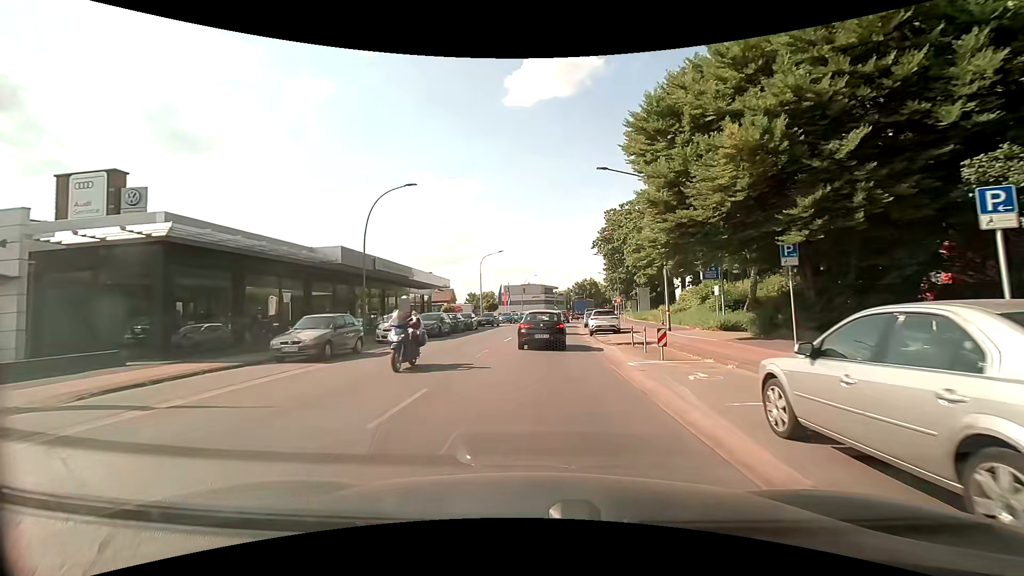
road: primary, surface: asphalt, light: Day
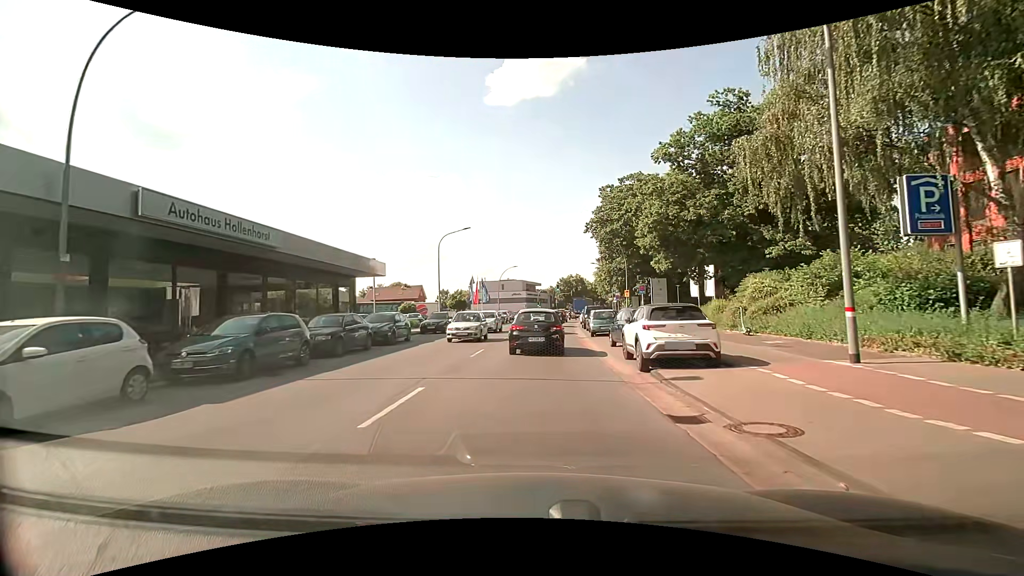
(+0.4, +18.0) m; +2°
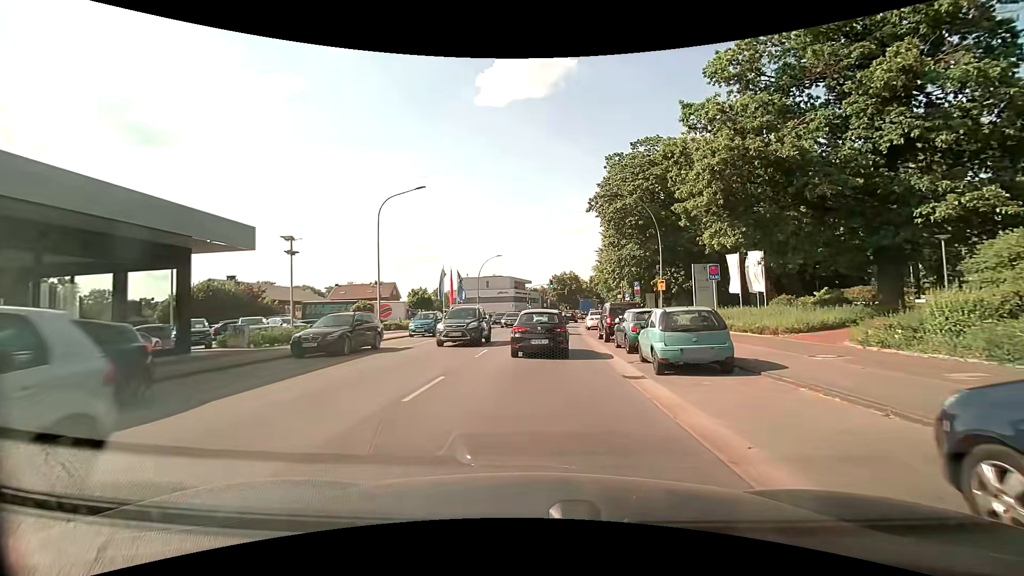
(+0.3, +16.4) m; +1°
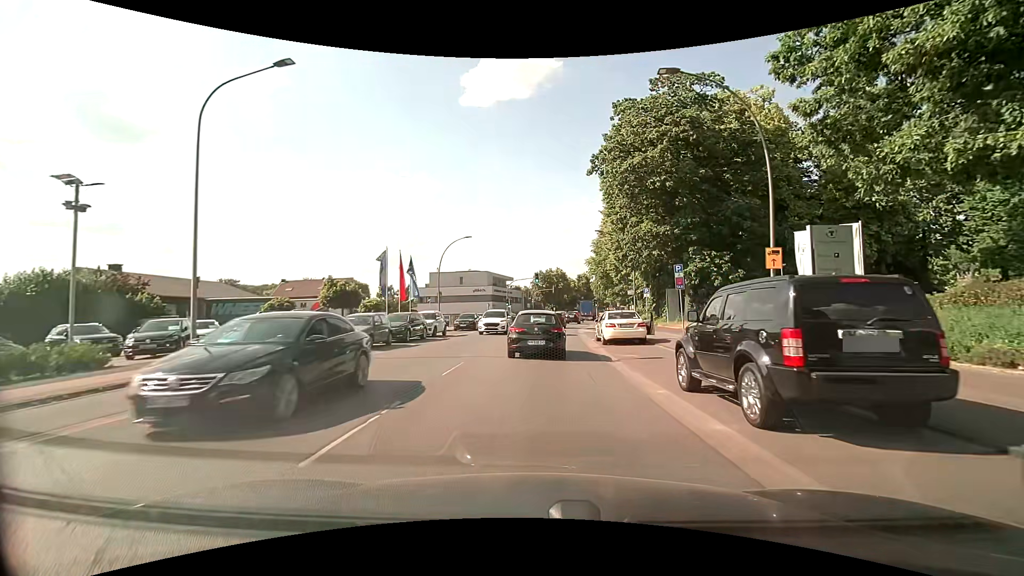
(+0.3, +16.6) m; +2°
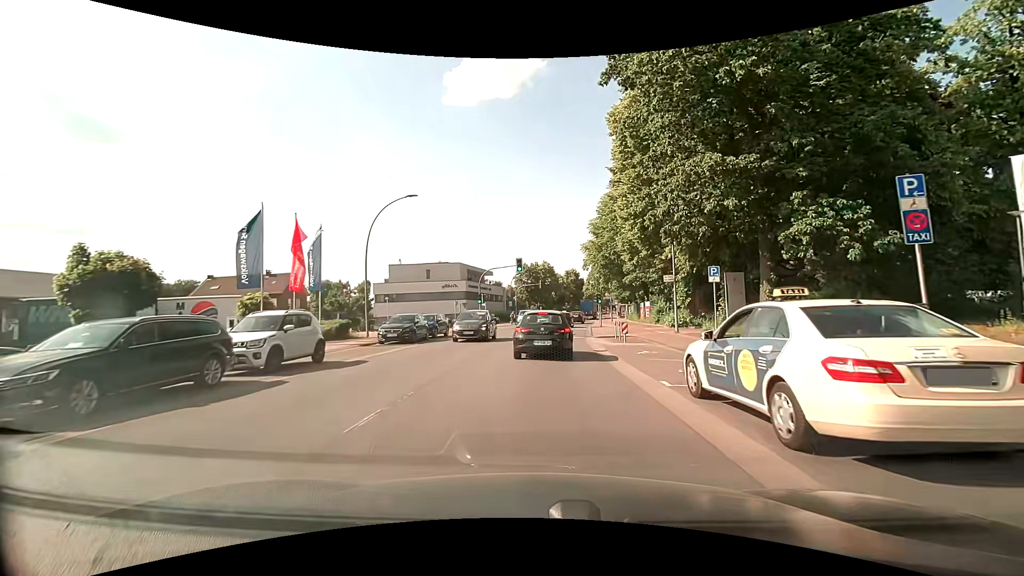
(+0.1, +16.9) m; +1°
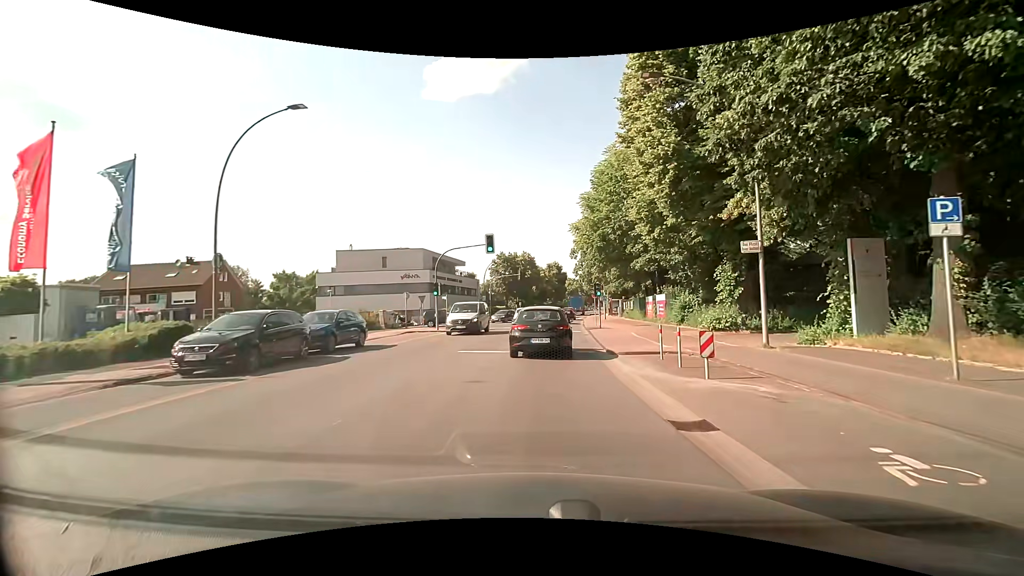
(+0.3, +12.7) m; +2°
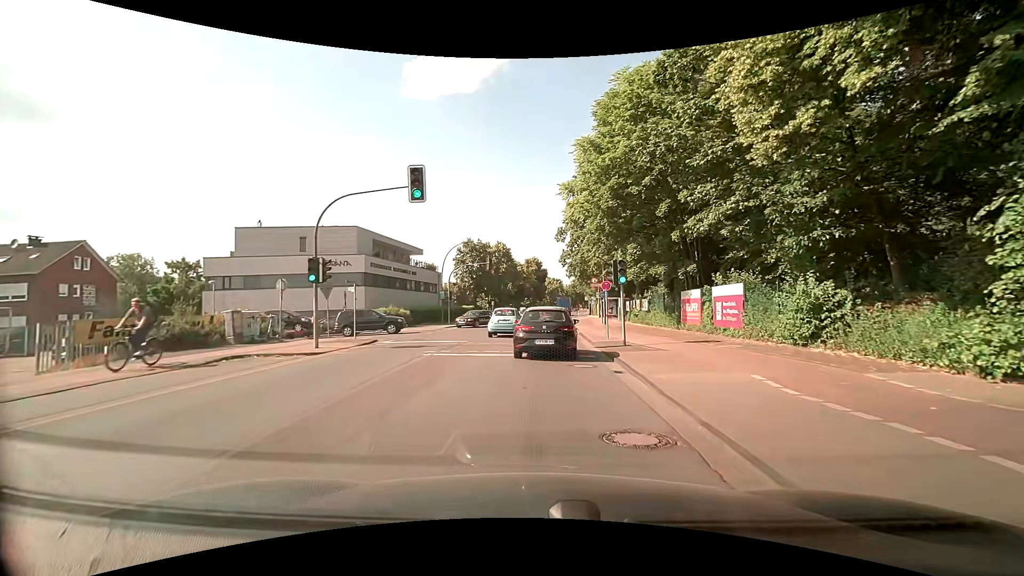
(+0.4, +16.7) m; +3°
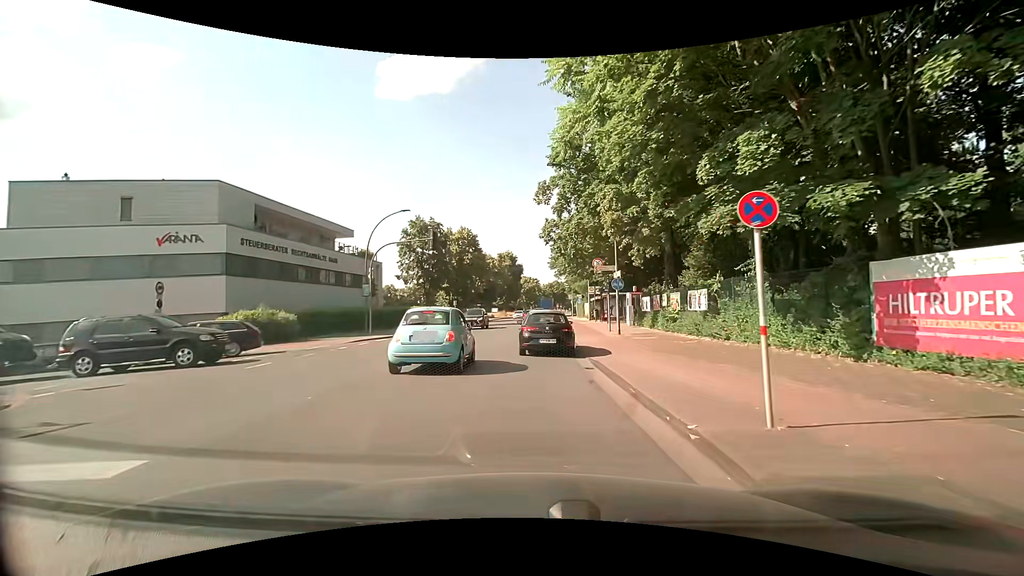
(+0.4, +17.4) m; +2°
(0, +10) (+1, +20) (0, +30) (0, +40) (0, +50) (+1, +60) (+2, +70) (+2, +80) (+3, +90) (+4, +100) m
